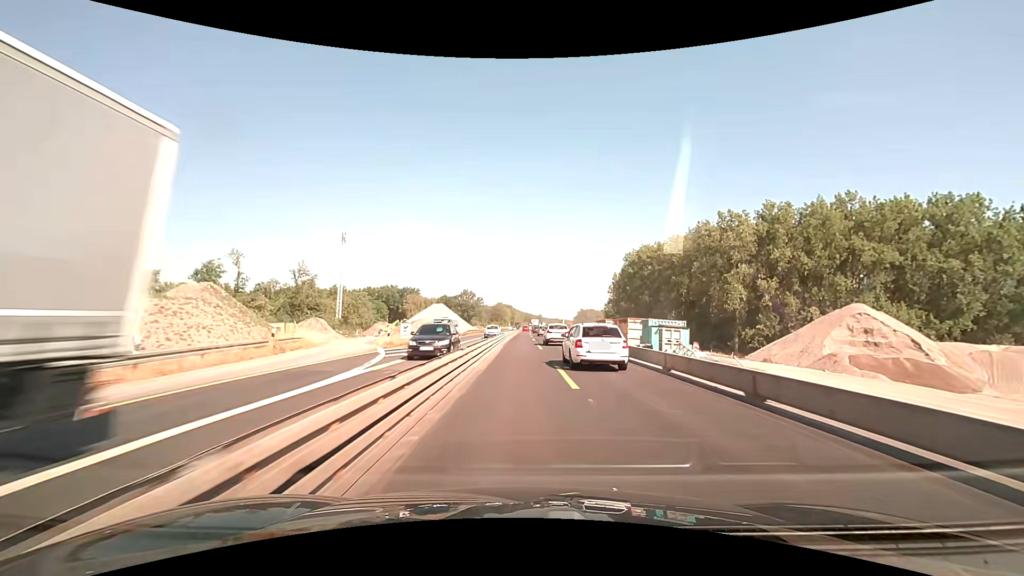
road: motorway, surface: asphalt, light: Day
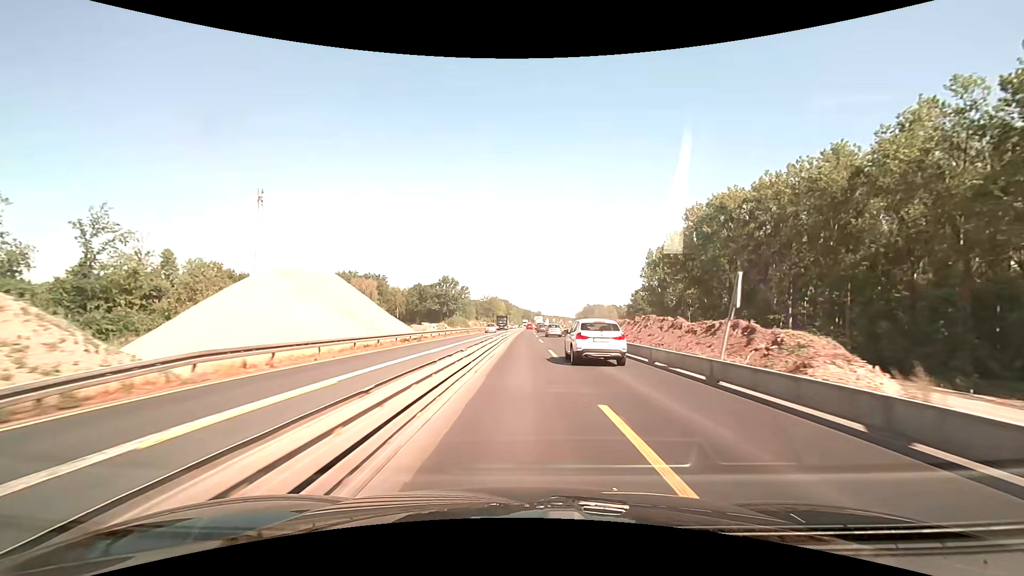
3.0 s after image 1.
(-0.1, +63.6) m; 0°
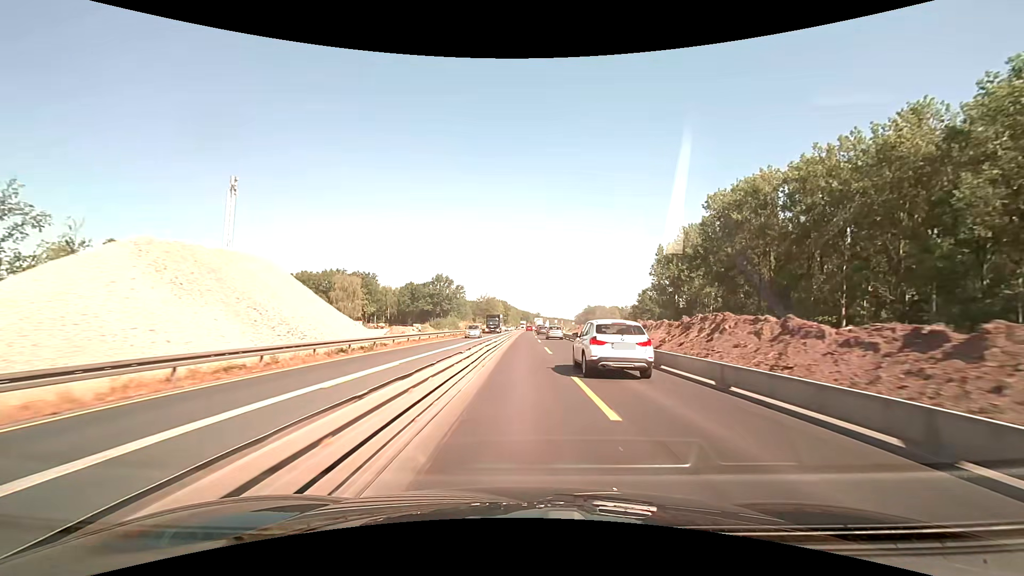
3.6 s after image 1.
(0.0, +12.7) m; 0°
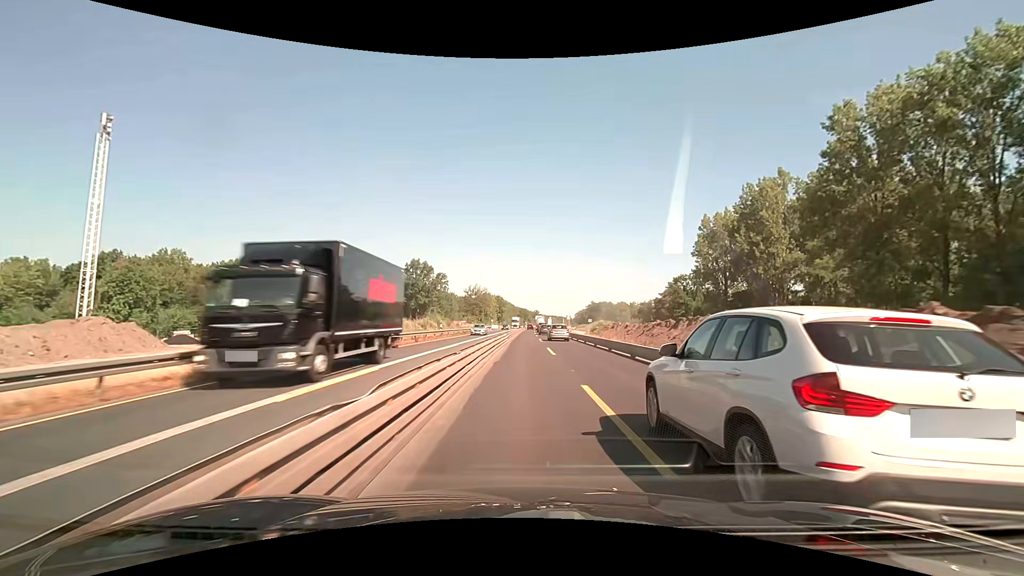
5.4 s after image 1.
(+0.1, +38.2) m; 0°
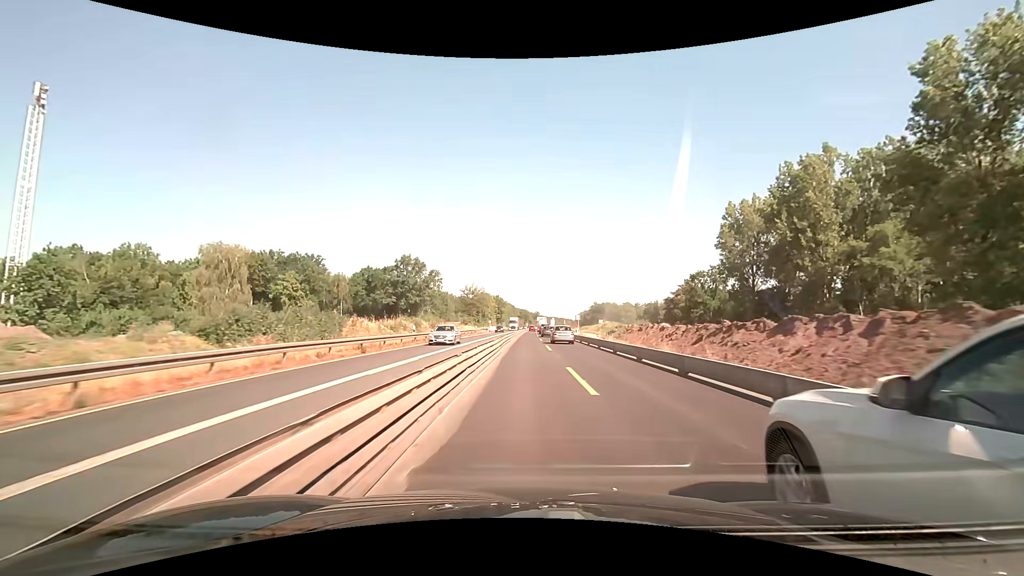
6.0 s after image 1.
(0.0, +12.7) m; 0°
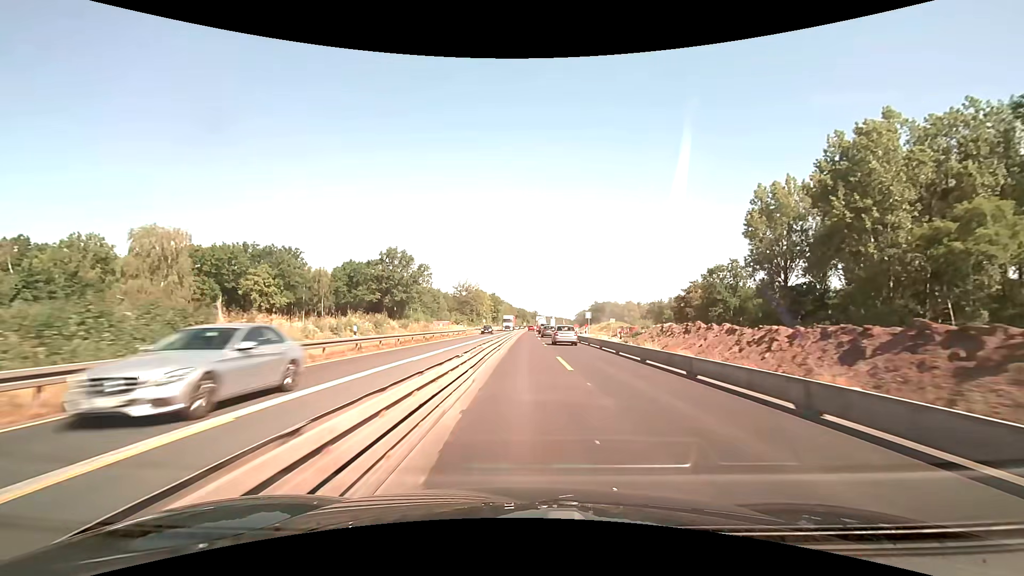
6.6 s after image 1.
(0.0, +12.7) m; 0°
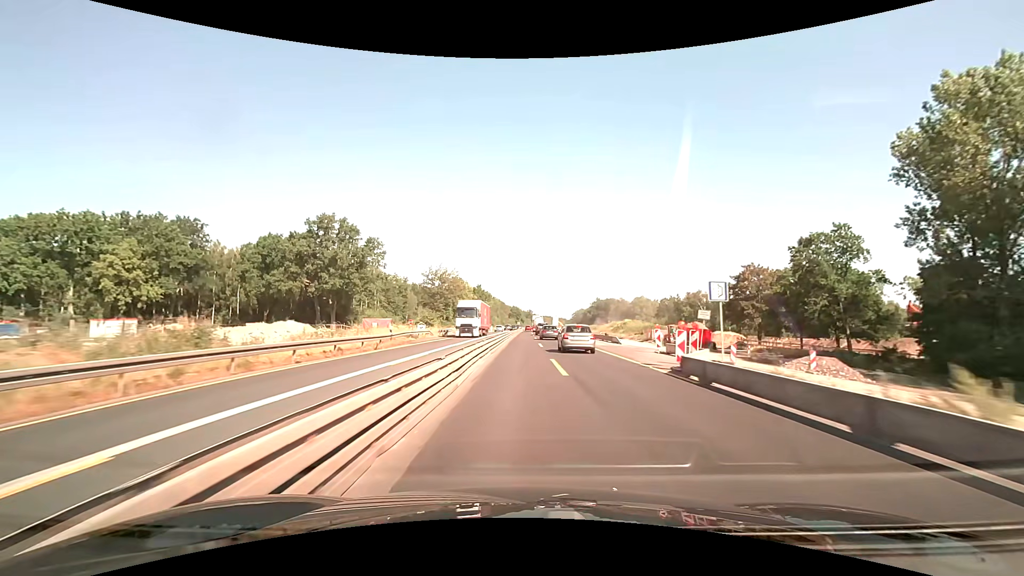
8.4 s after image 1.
(+0.4, +38.2) m; +1°
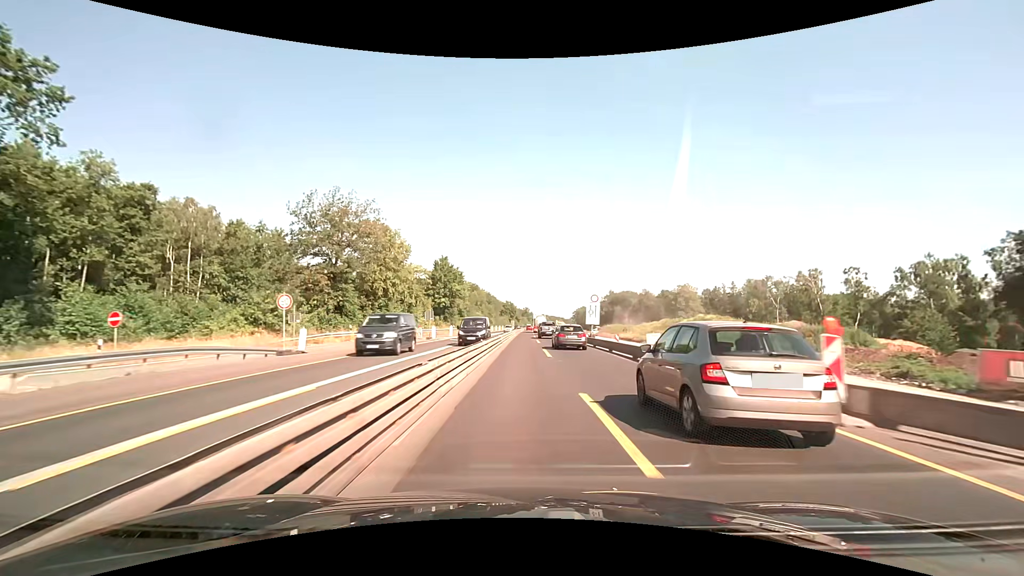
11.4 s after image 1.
(+0.4, +63.6) m; +1°
(0, +10) (0, +20) (0, +30) (0, +40) (0, +50) (0, +60) (0, +70) (+1, +80) (+1, +90) (+1, +100) m
